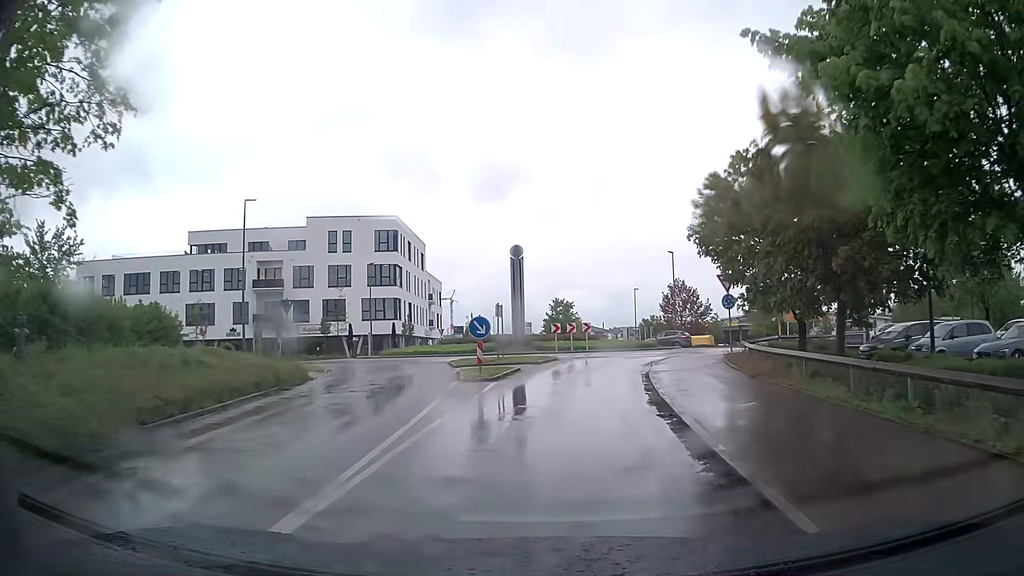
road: residential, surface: asphalt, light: Day
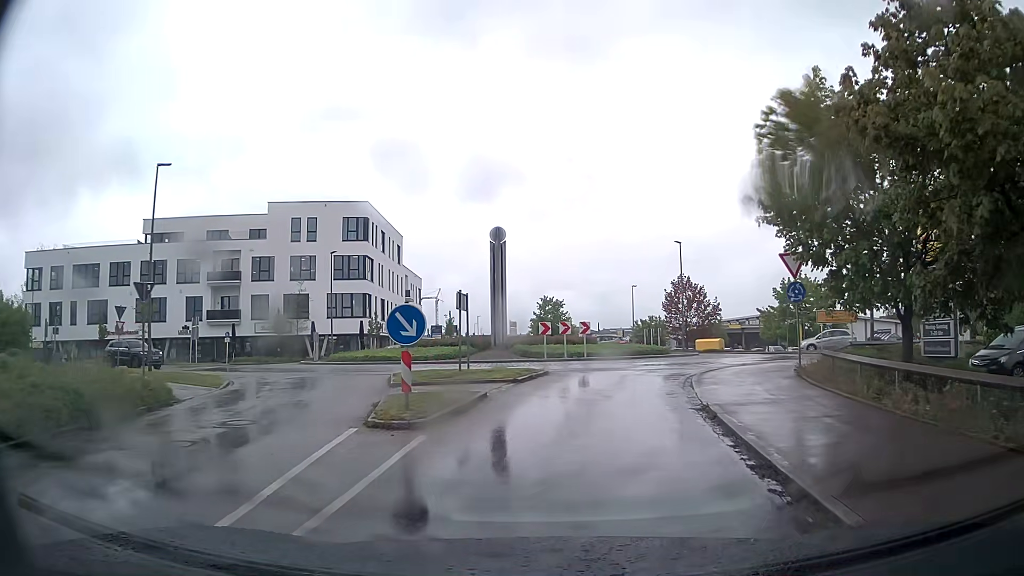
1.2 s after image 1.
(0.0, +8.4) m; +1°
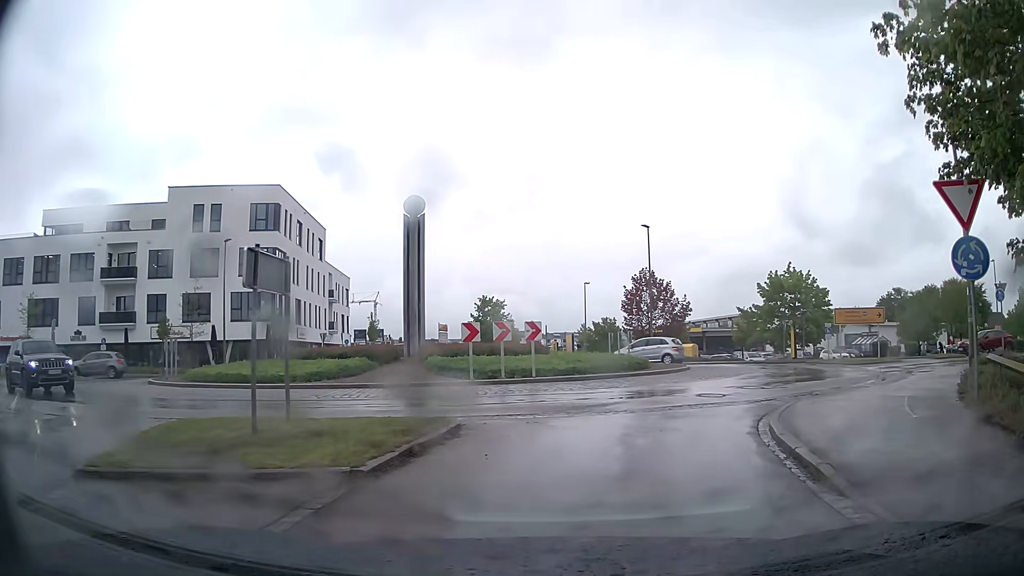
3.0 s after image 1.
(+0.2, +10.0) m; +6°
(+1, +10) (+5, +19) (+13, +25) (+22, +29) (+32, +31) (+42, +32) (+52, +33) (+62, +33) (+72, +33) (+82, +34) m
